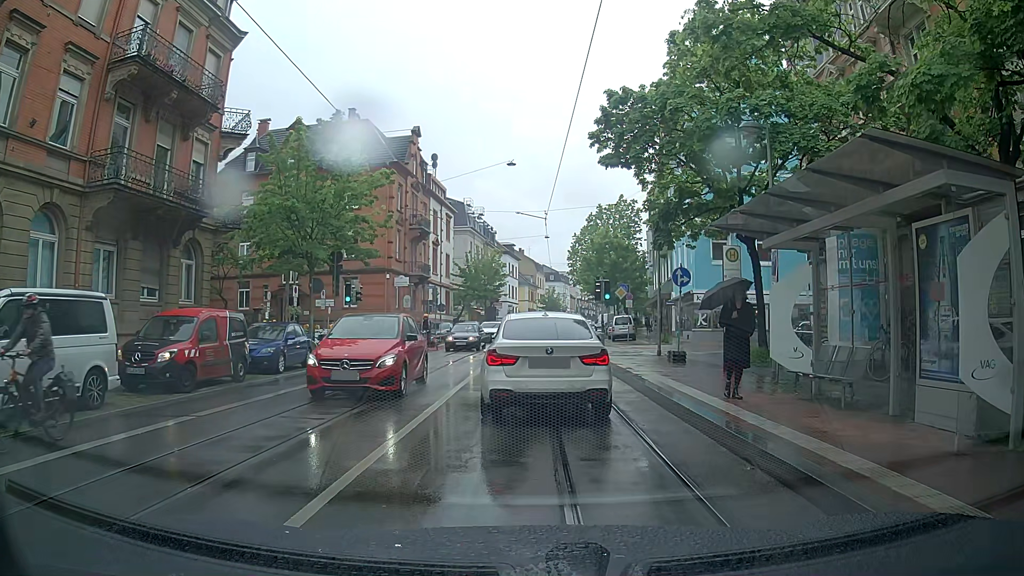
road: primary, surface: asphalt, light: Day
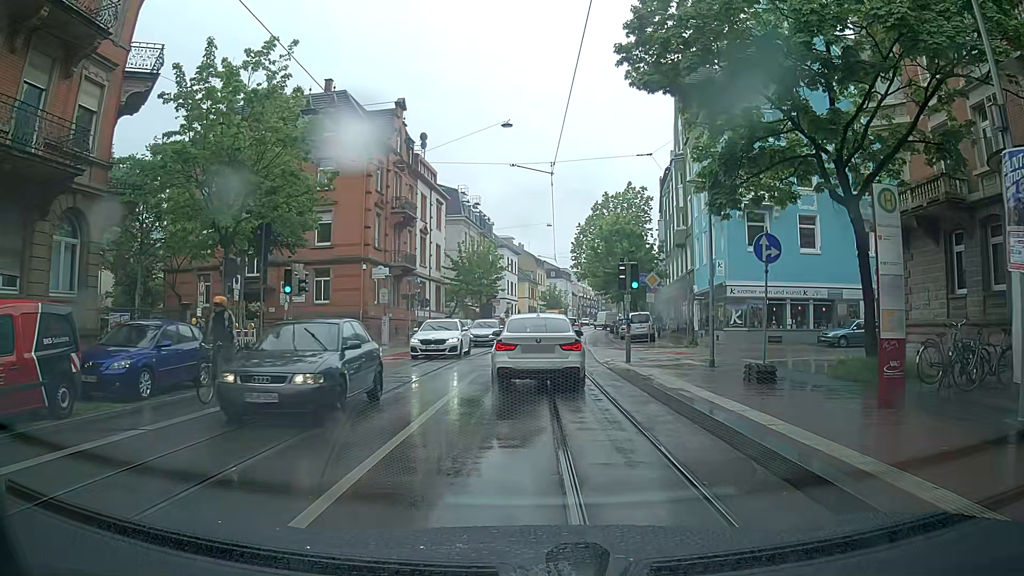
(+0.1, +7.8) m; +1°
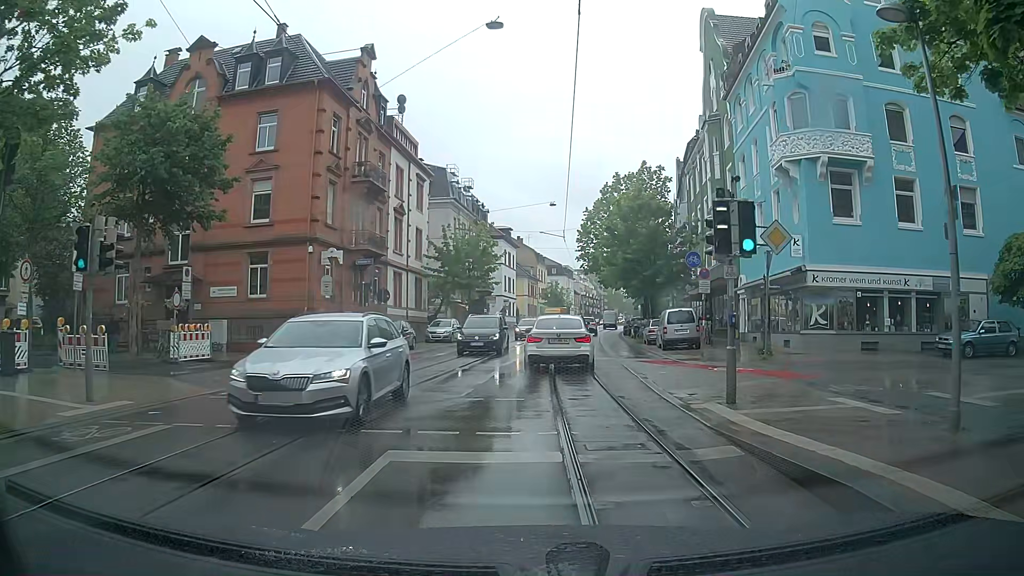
(-0.1, +11.4) m; -1°
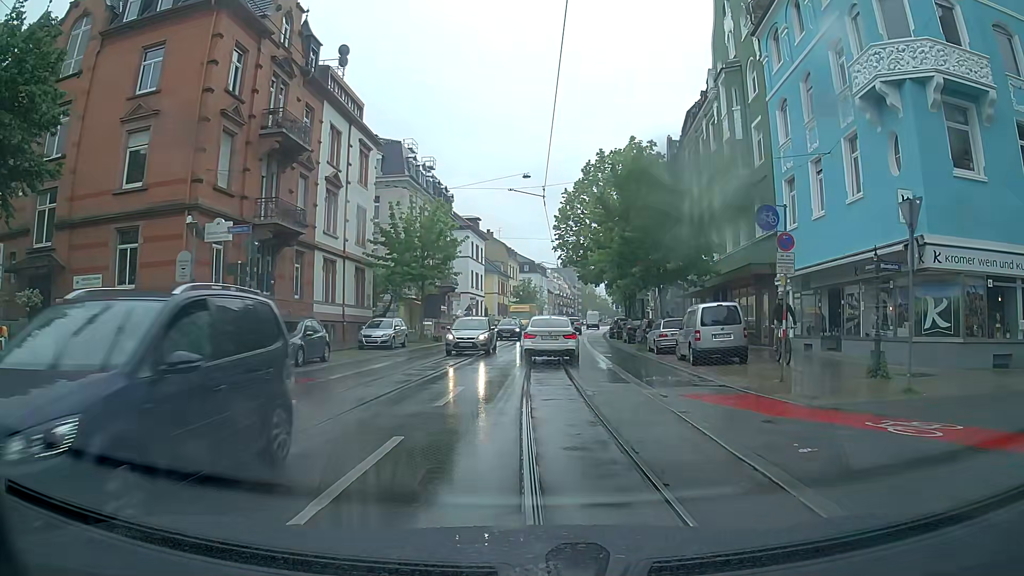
(+0.1, +10.5) m; +2°
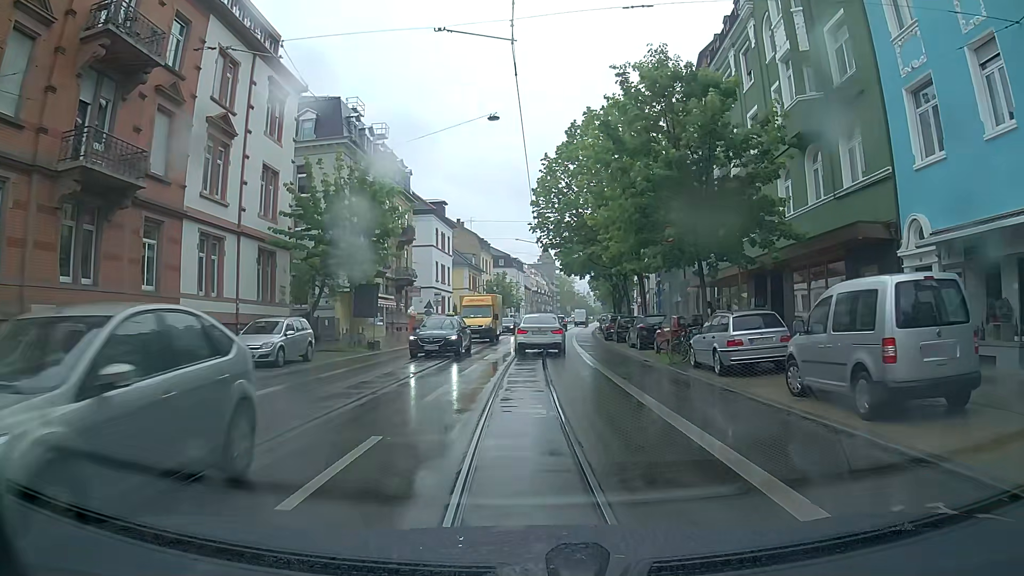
(+0.3, +12.3) m; +2°
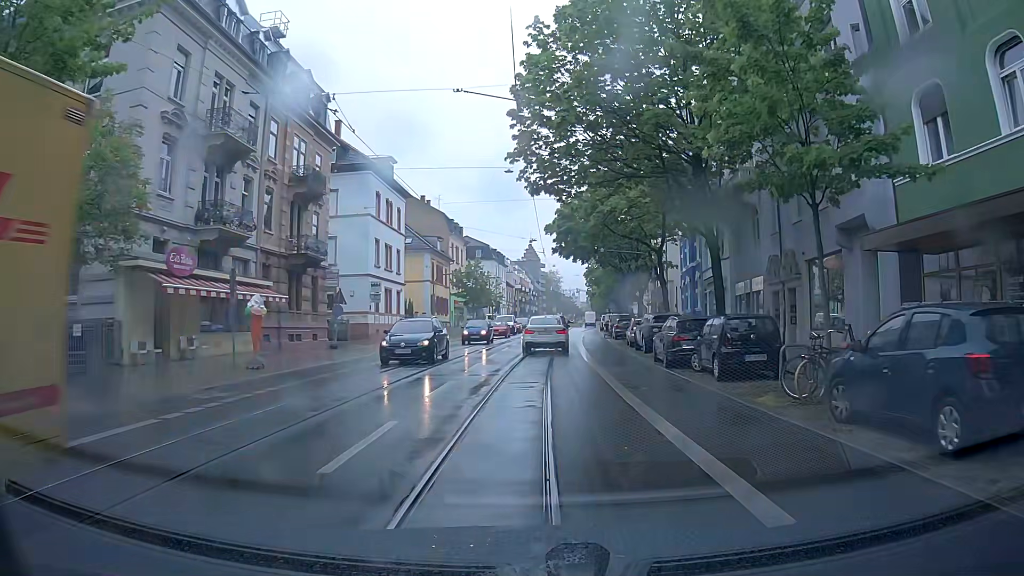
(+0.1, +23.1) m; +1°
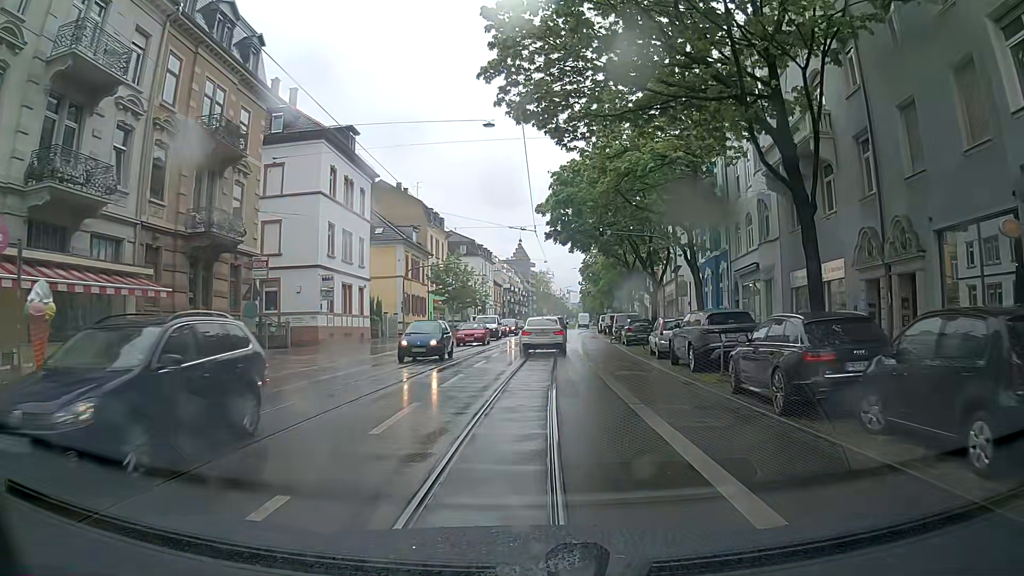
(+0.1, +9.9) m; +2°
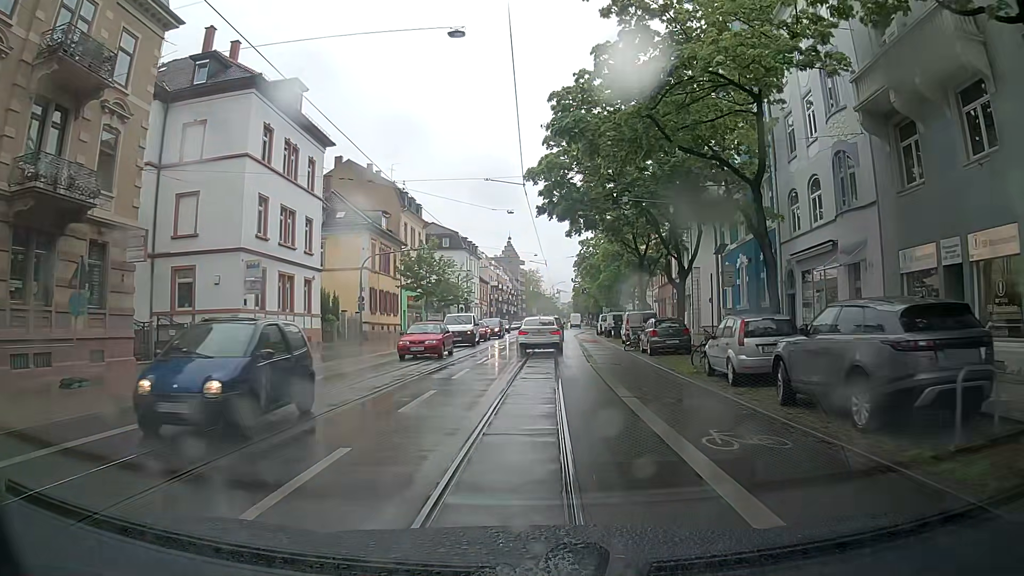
(0.0, +10.1) m; 0°
(0, +10) (0, +20) (0, +30) (+1, +40) (+1, +50) (+2, +60) (+2, +70) (+4, +80) (+5, +90) (+6, +100) m
